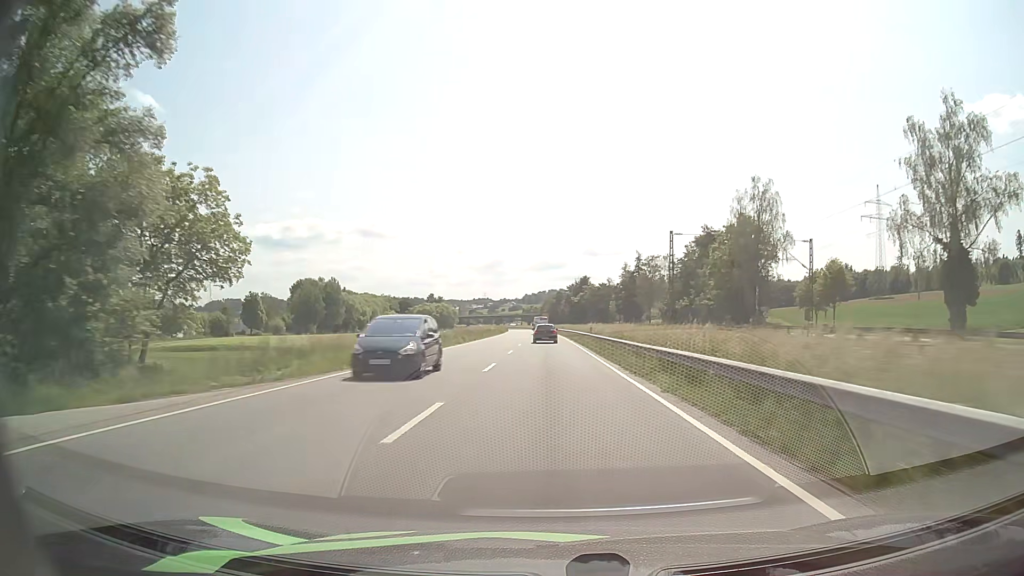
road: primary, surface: asphalt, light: Day
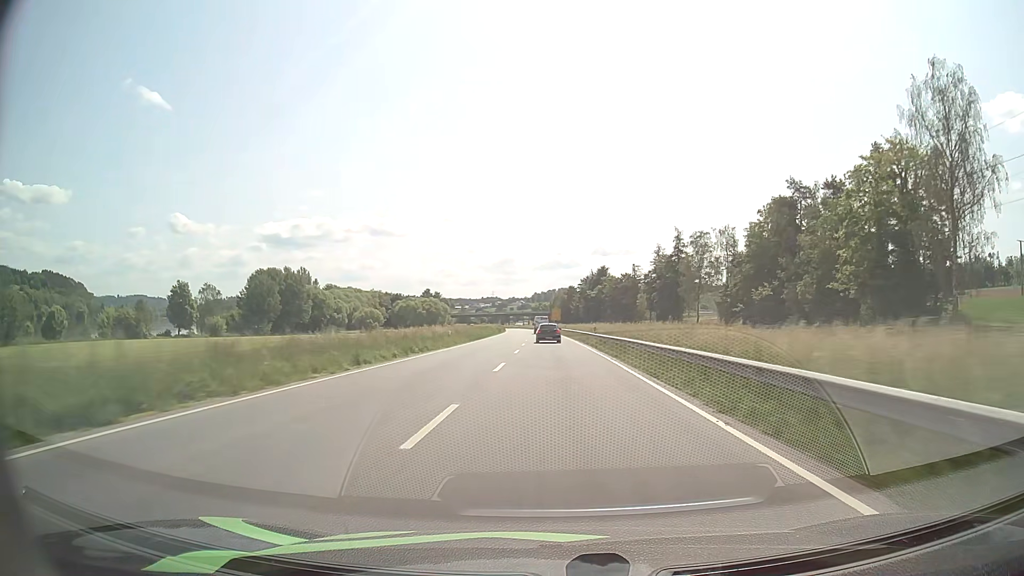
(-0.6, +48.8) m; -1°
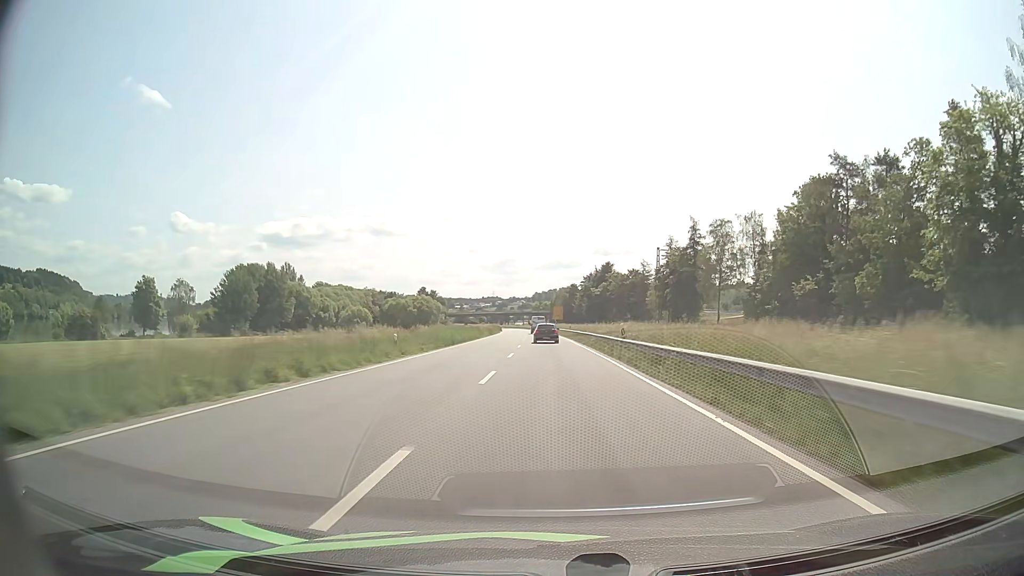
(0.0, +16.2) m; 0°
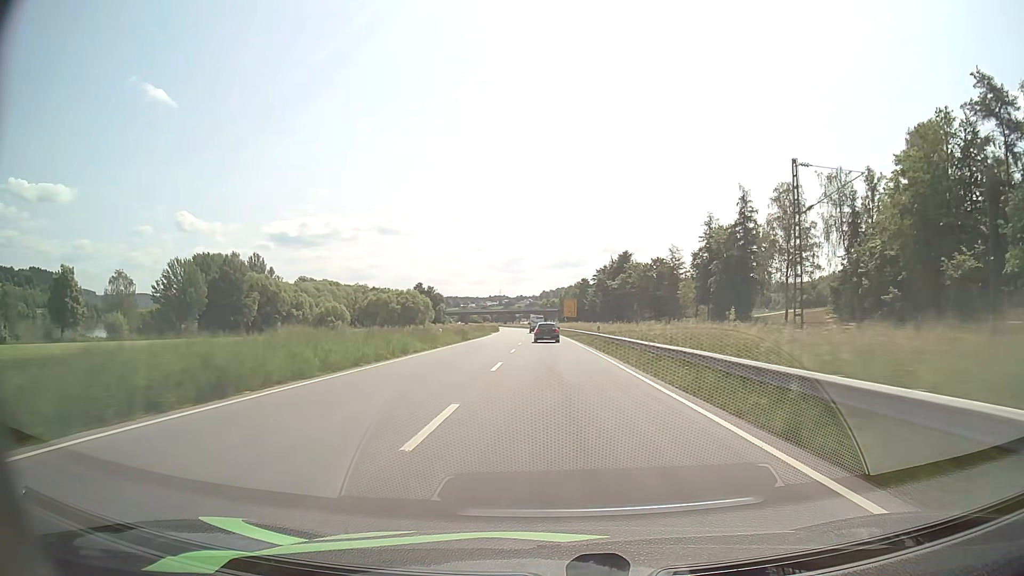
(-0.1, +32.2) m; -1°
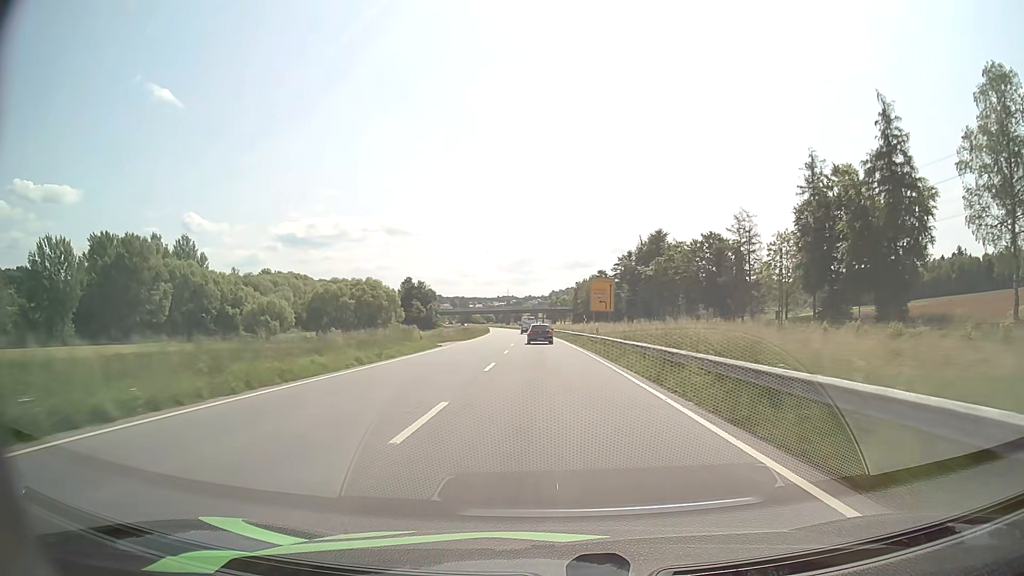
(-0.3, +47.9) m; -1°
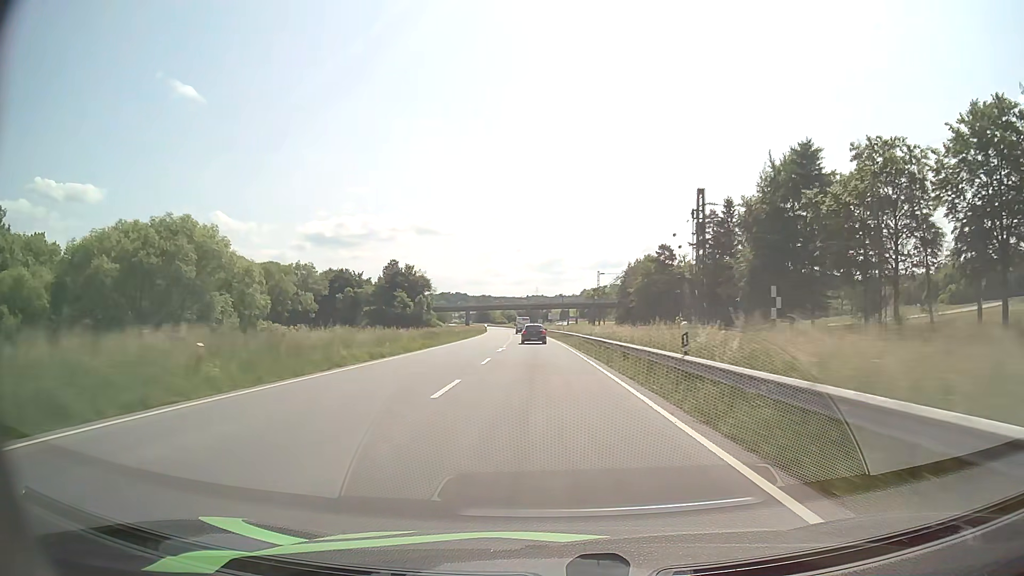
(-1.7, +79.2) m; -3°
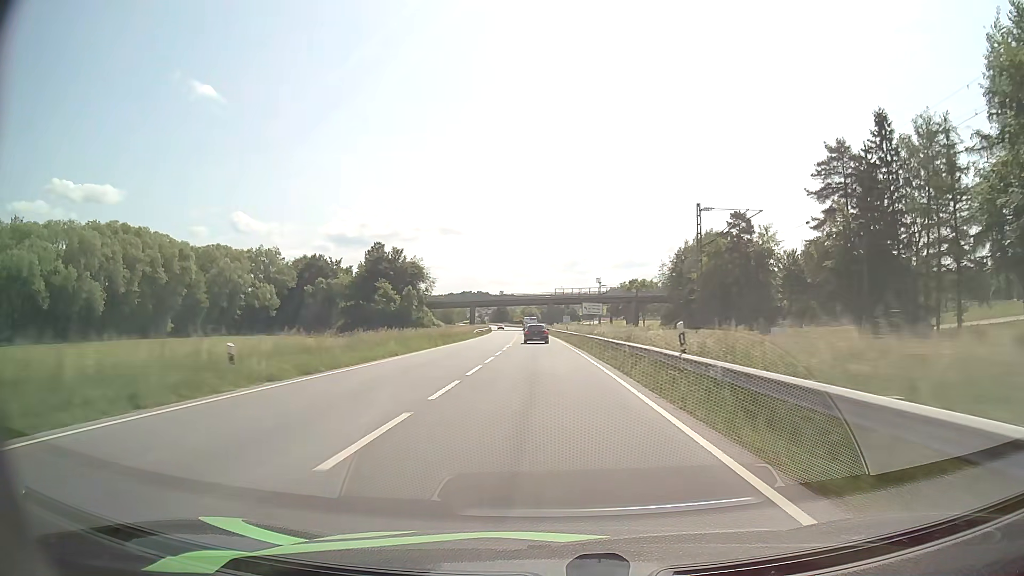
(-0.8, +47.6) m; -2°
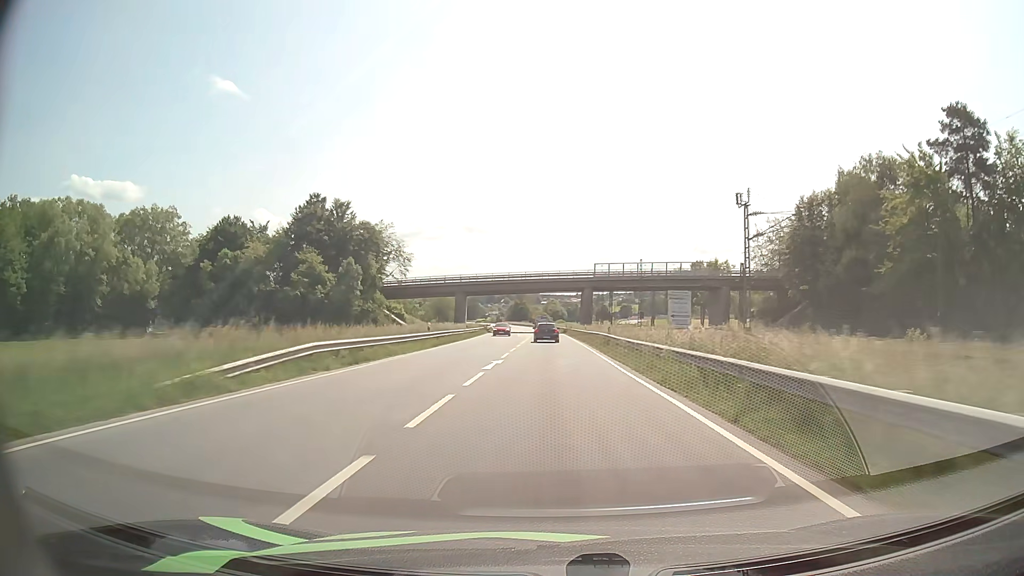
(-1.5, +63.7) m; -2°
(0, +10) (0, +20) (0, +30) (0, +40) (0, +50) (0, +60) (0, +70) (0, +80) (-1, +90) (-1, +100) m
